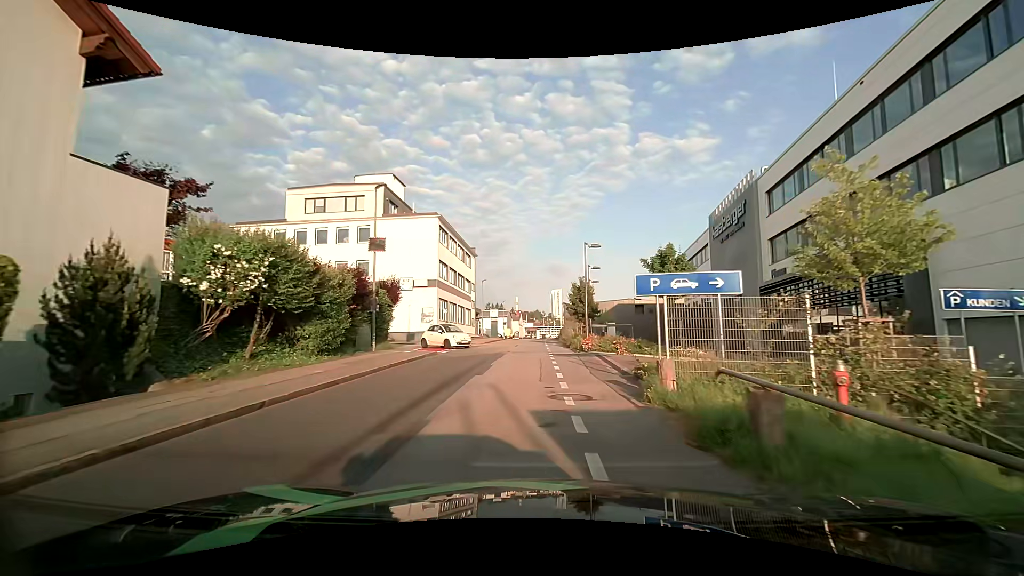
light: Day
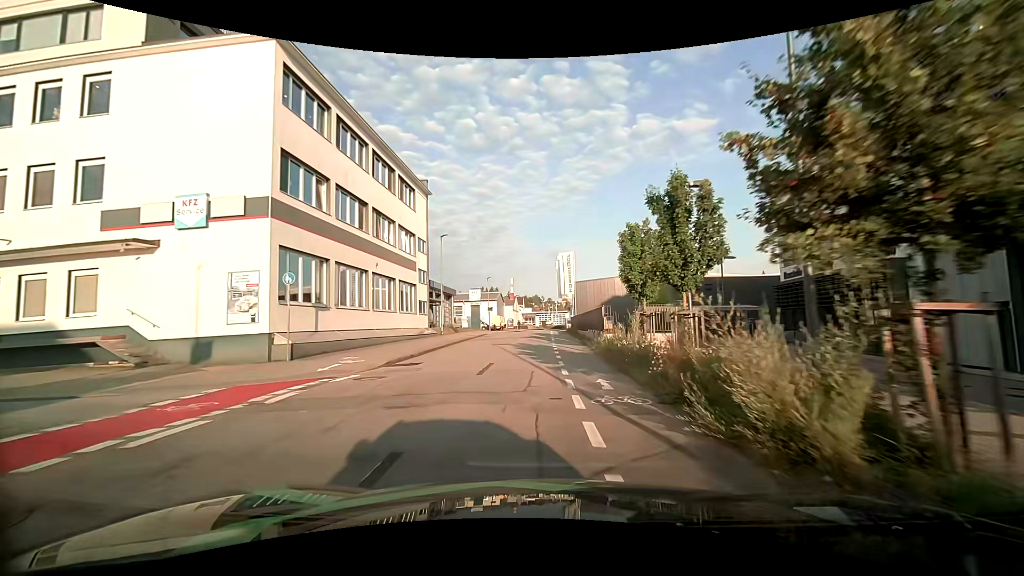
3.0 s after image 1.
(+0.3, +29.4) m; +1°
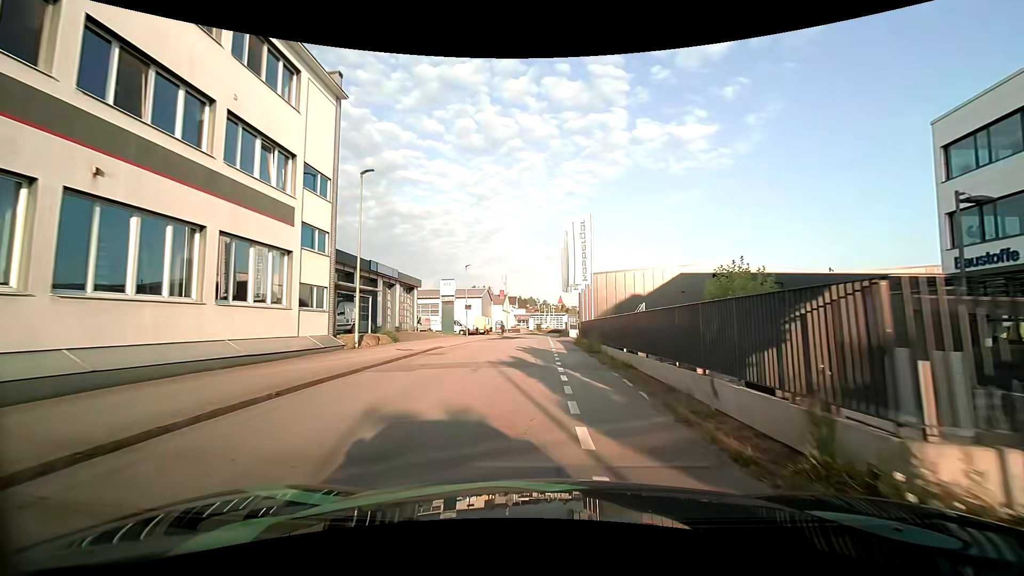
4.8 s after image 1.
(+0.1, +18.2) m; 0°
(0, +10) (0, +20) (+1, +30) (+1, +40) (+1, +50) (+1, +60) (+2, +70) (+3, +80) (+4, +90) (+5, +100) m
